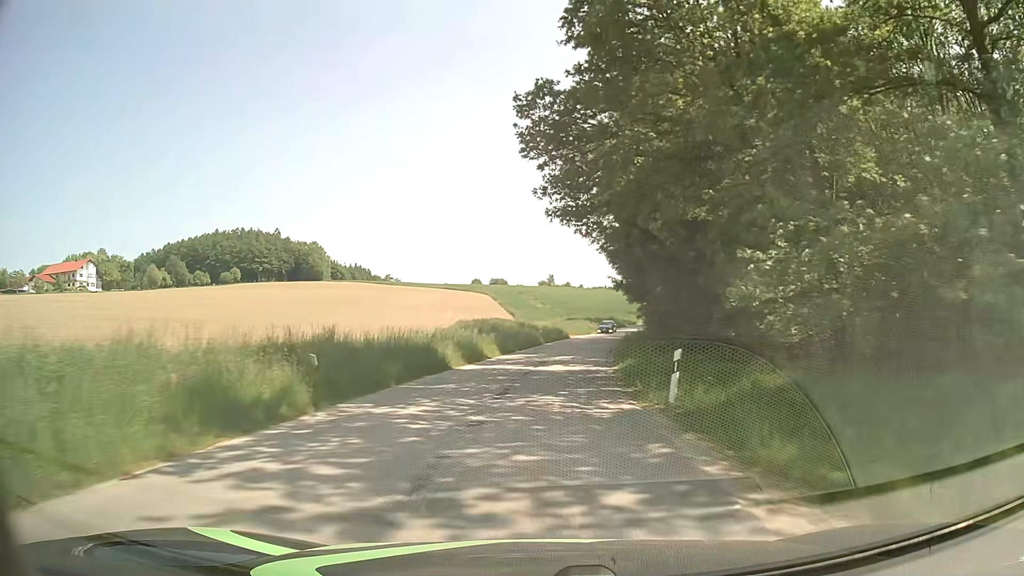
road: unclassified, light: Day
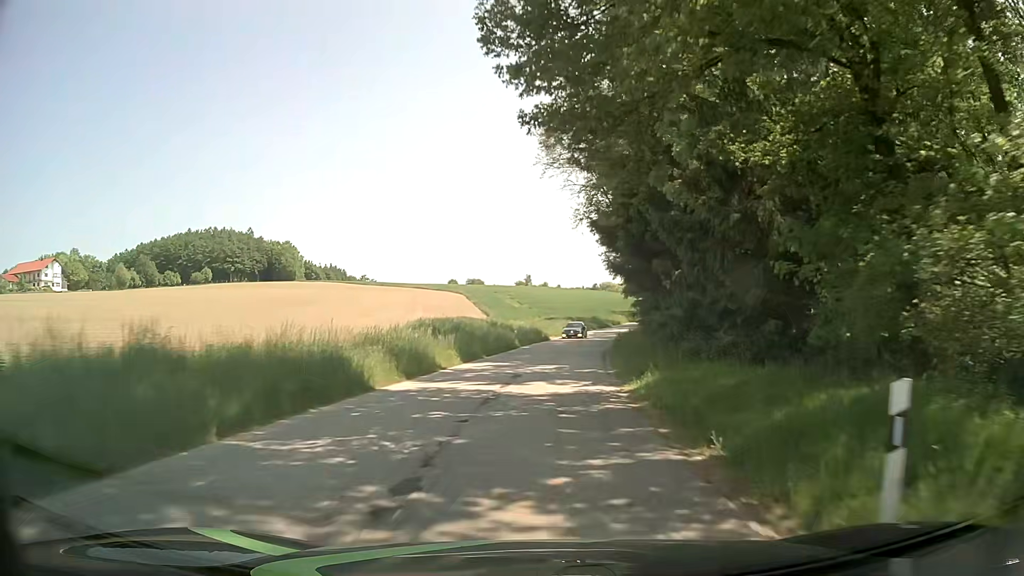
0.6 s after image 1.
(+0.2, +8.6) m; +2°
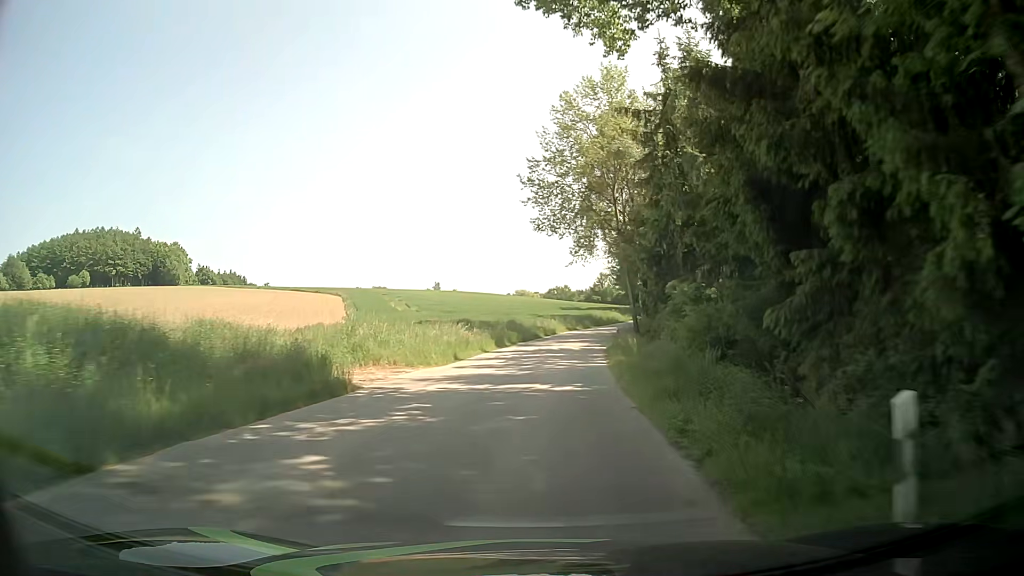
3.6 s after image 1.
(+2.9, +41.5) m; +8°
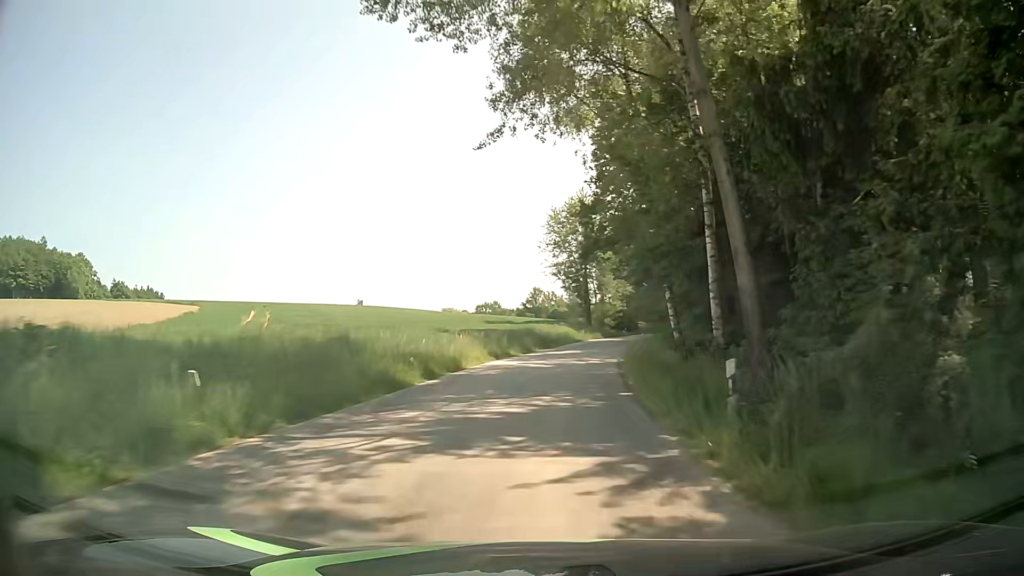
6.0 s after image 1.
(+1.5, +34.9) m; +5°
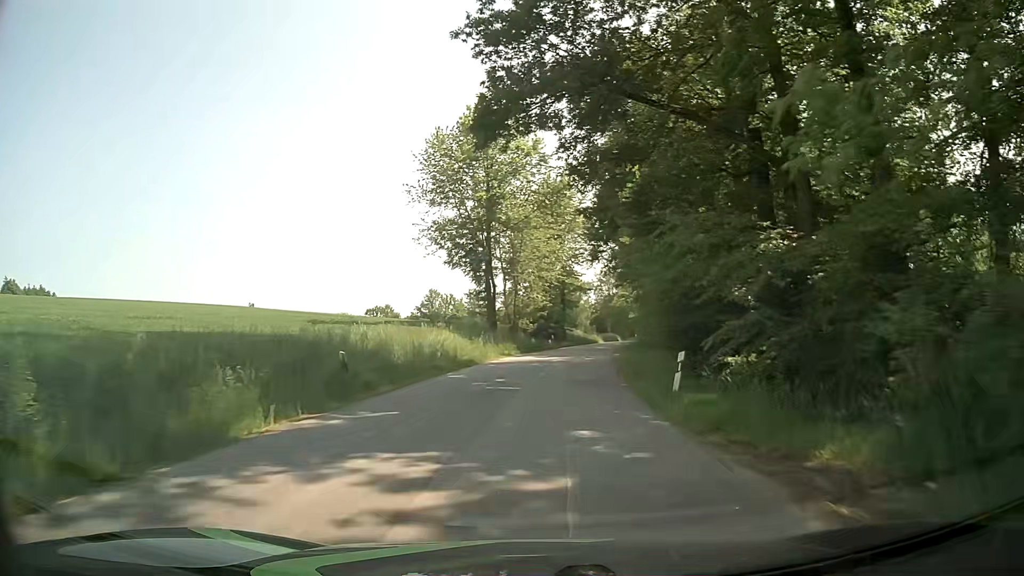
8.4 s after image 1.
(+2.6, +36.0) m; +8°
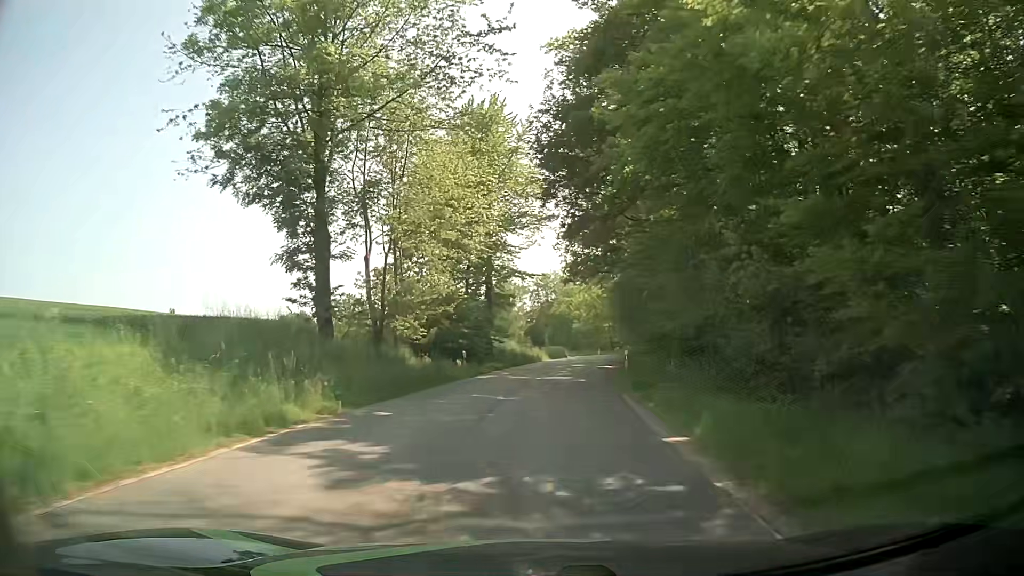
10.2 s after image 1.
(+1.4, +27.1) m; +5°
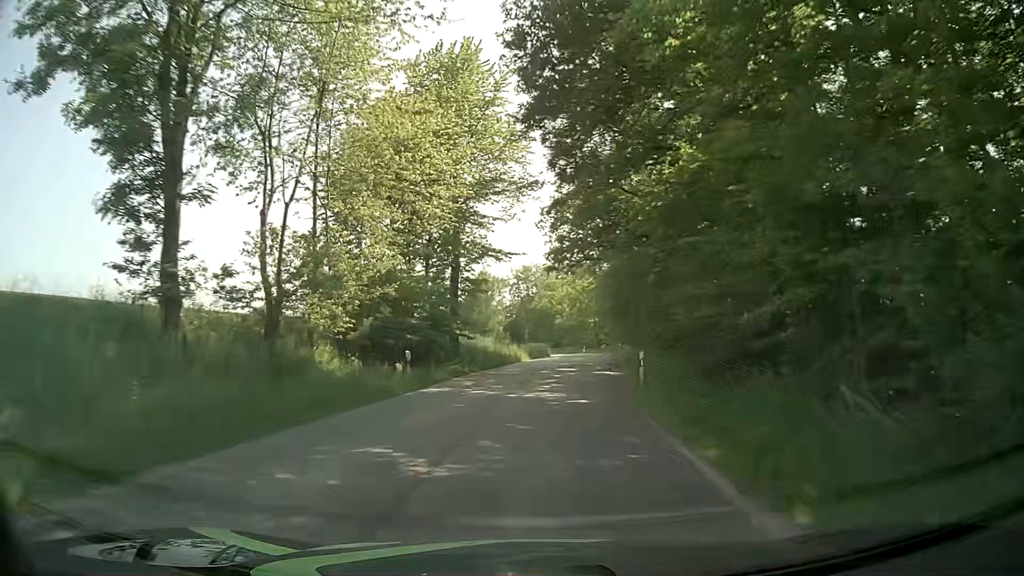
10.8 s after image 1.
(+0.3, +8.9) m; +3°
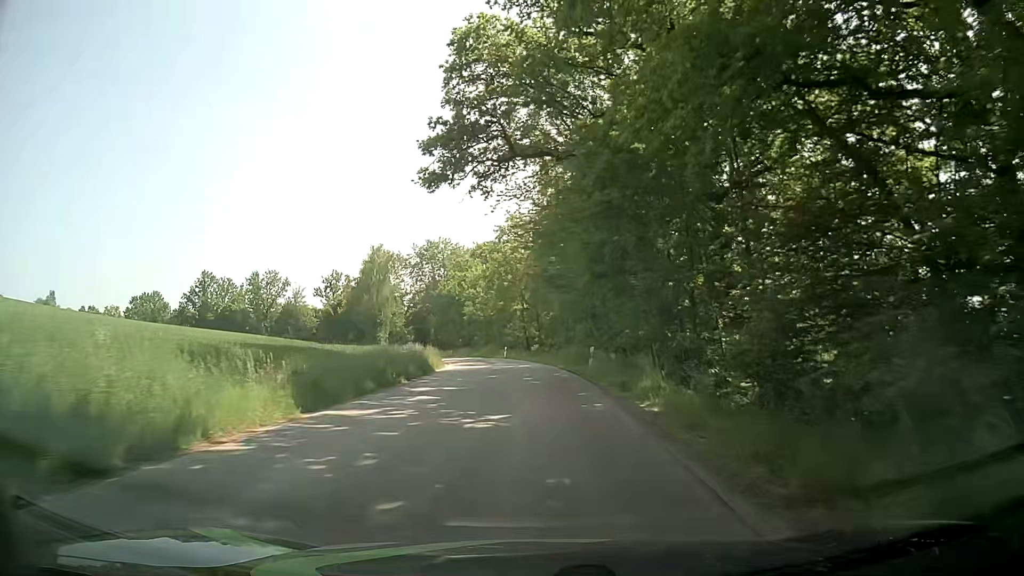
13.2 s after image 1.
(+2.2, +35.5) m; +6°
(0, +10) (0, +20) (0, +30) (-1, +40) (-2, +50) (-4, +60) (-6, +69) (-9, +79) (-11, +89) (-14, +98) m
